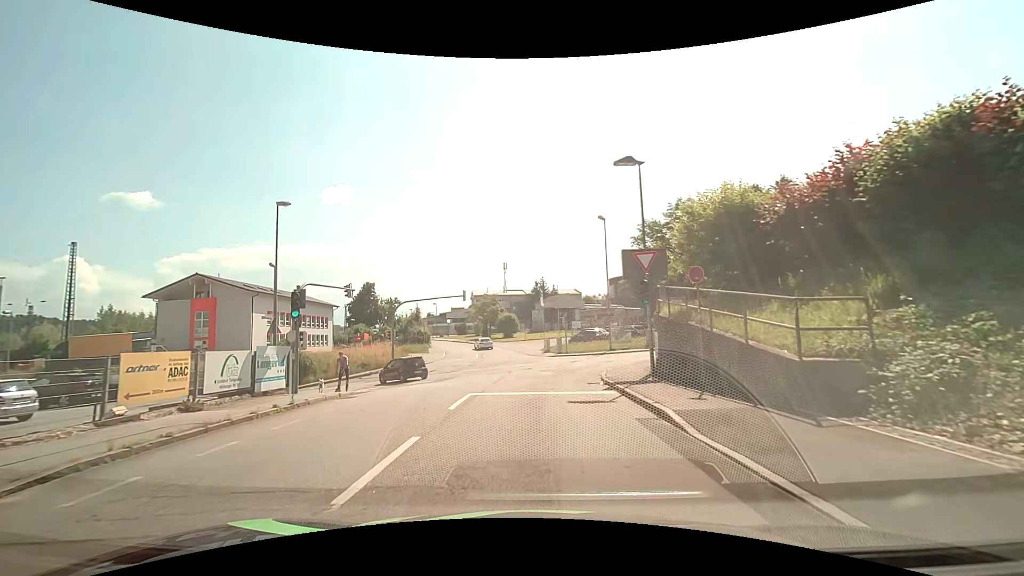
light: Day
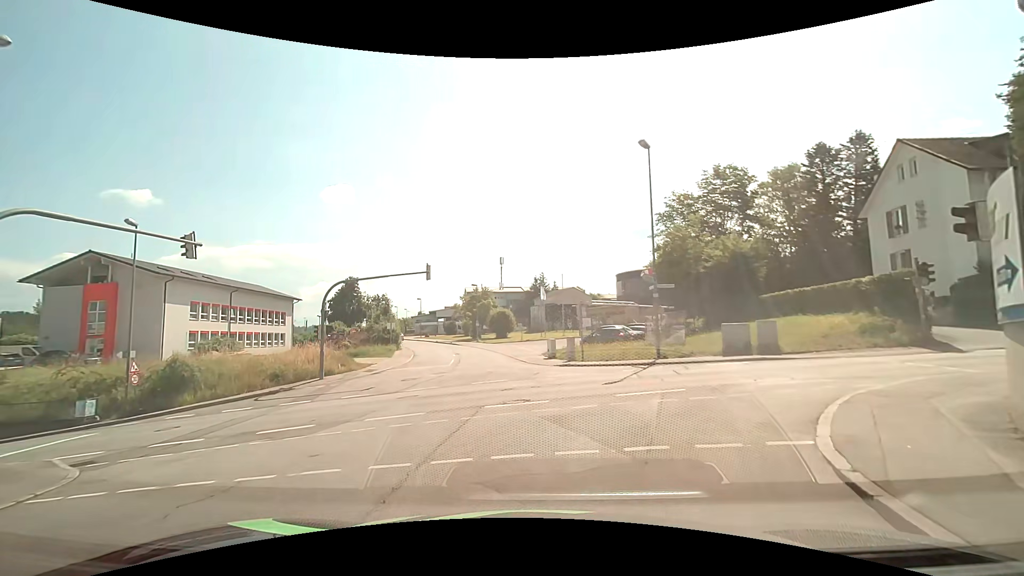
(+0.1, +14.5) m; 0°
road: residential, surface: asphalt
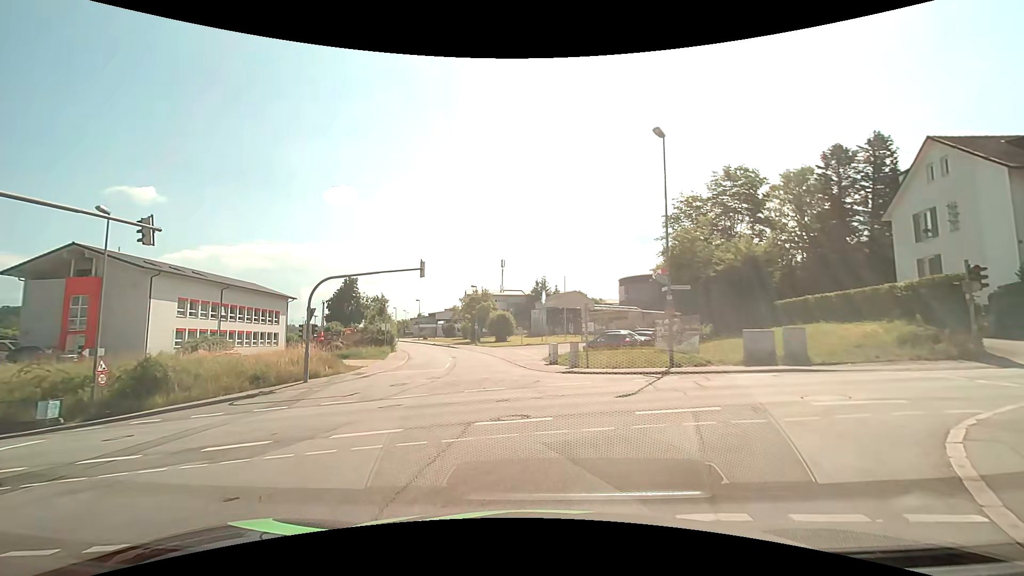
(0.0, +2.1) m; -1°
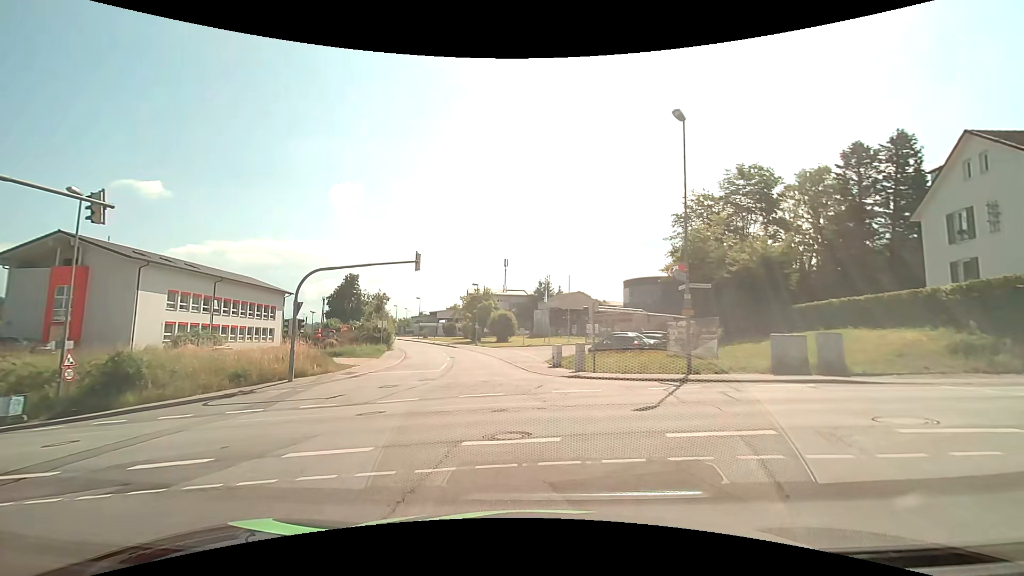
(0.0, +2.0) m; 0°
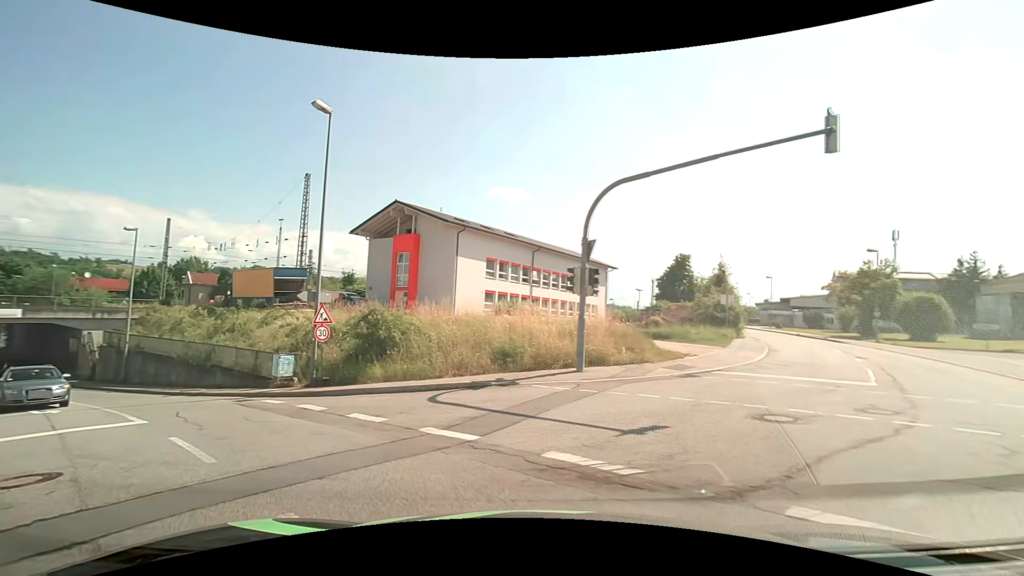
(-2.9, +12.8) m; -34°
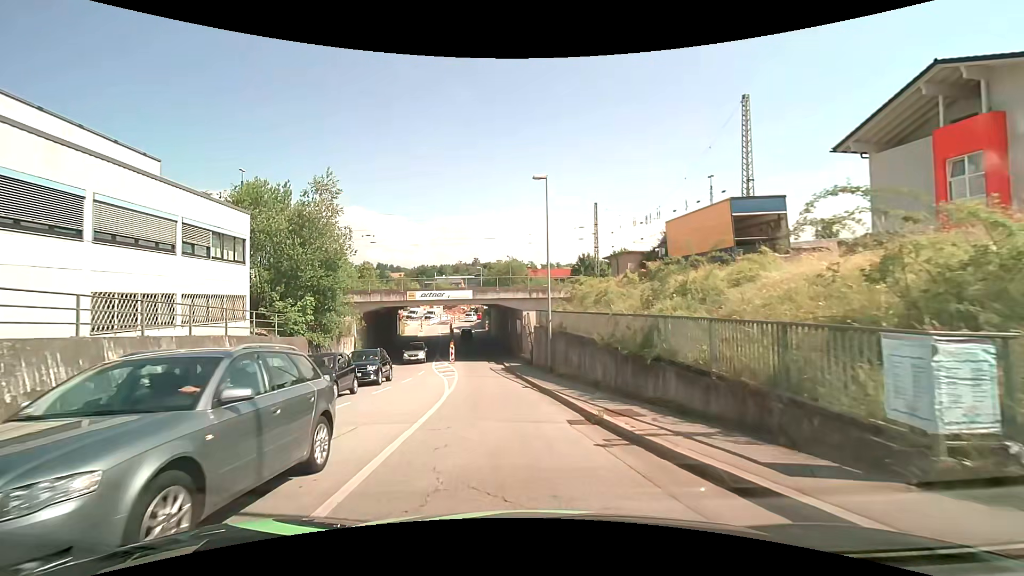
(-7.7, +13.8) m; -48°
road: tertiary
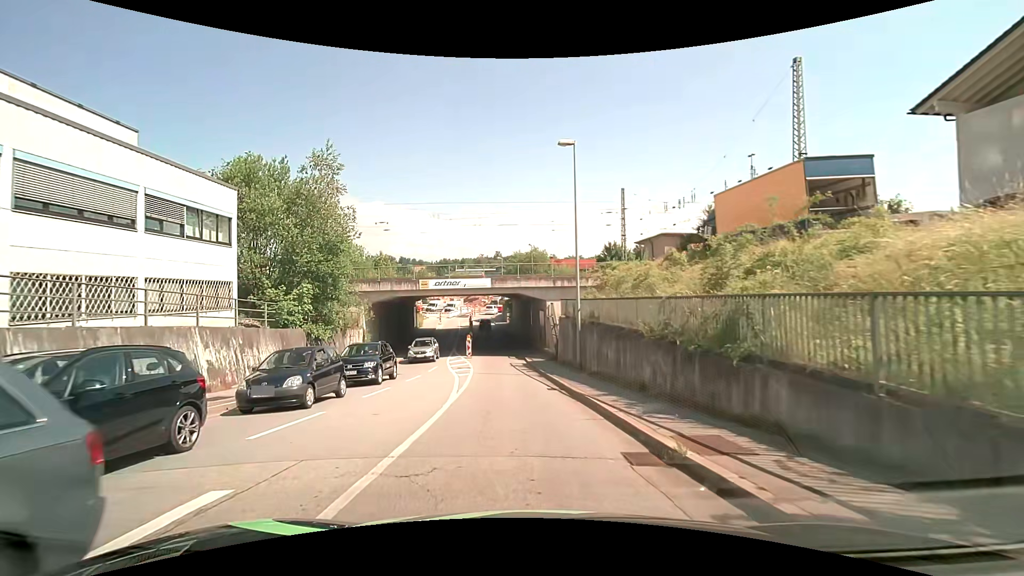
(0.0, +3.6) m; -2°
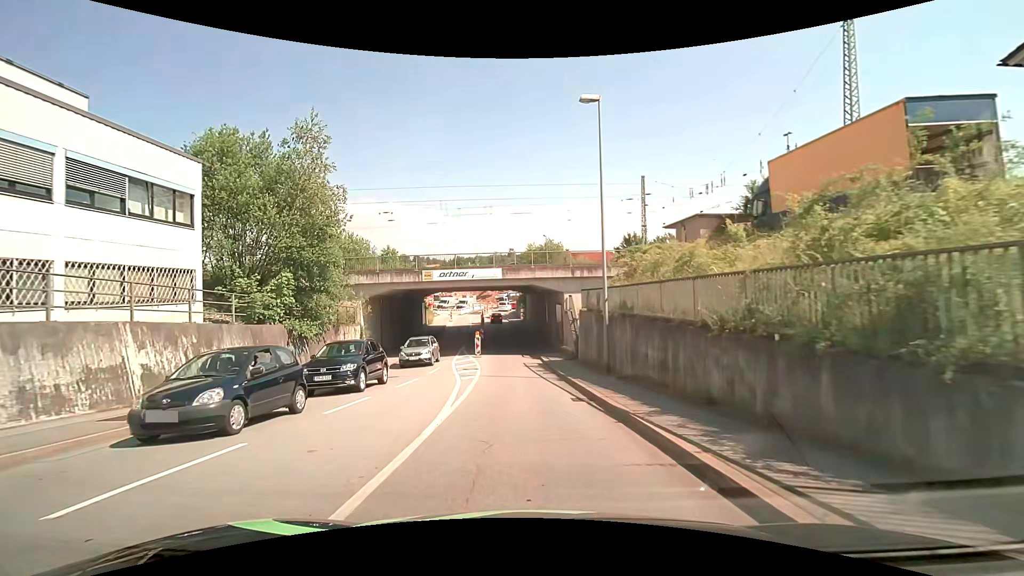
(-0.1, +3.8) m; -1°
